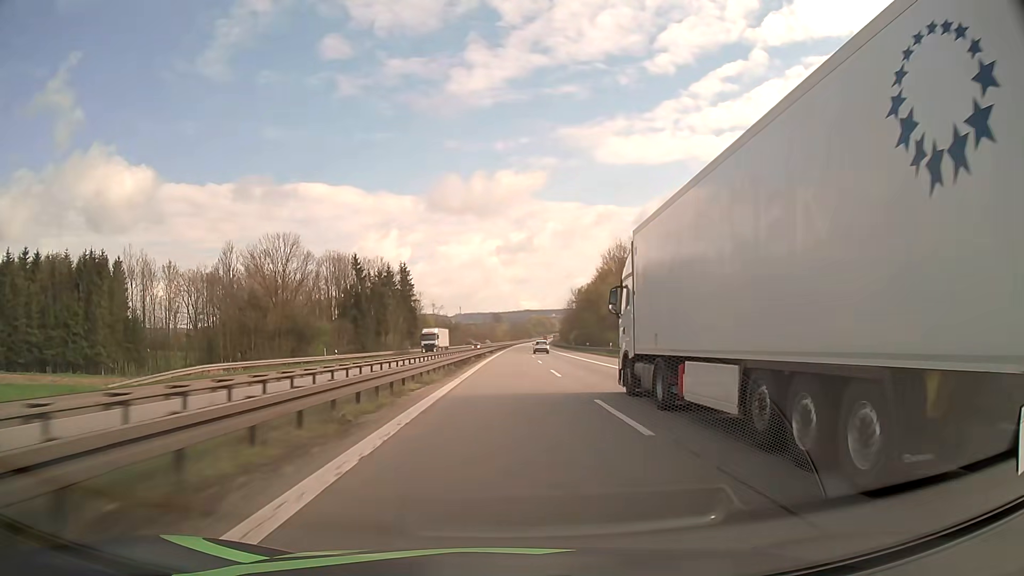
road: motorway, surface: asphalt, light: Day
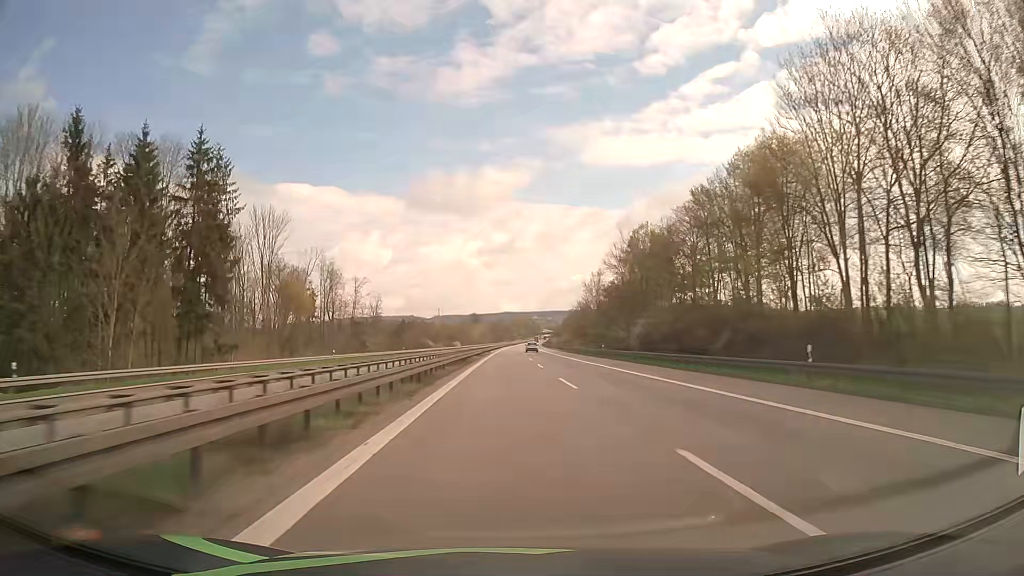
(+0.9, +98.1) m; +1°
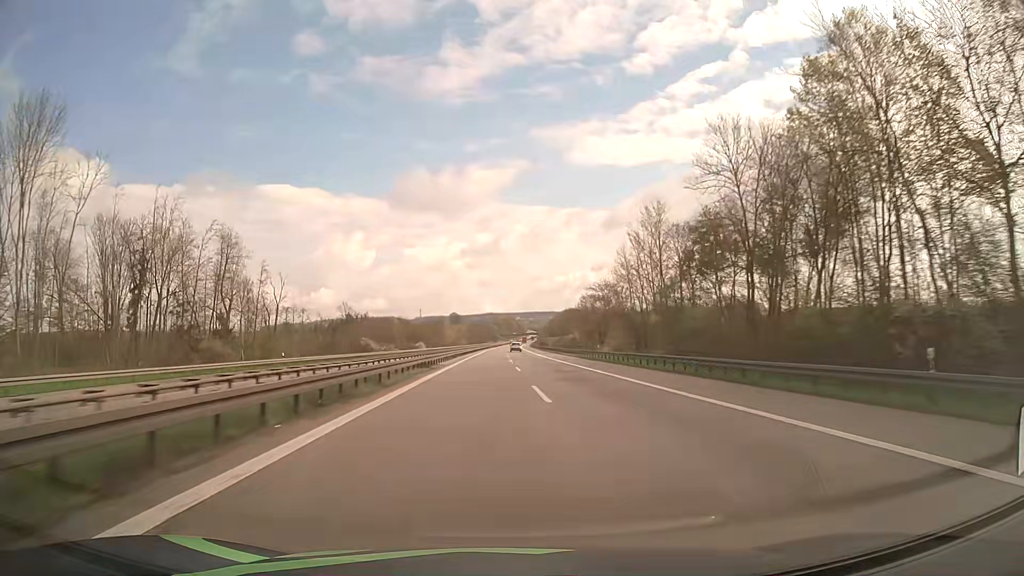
(+0.9, +59.2) m; +2°
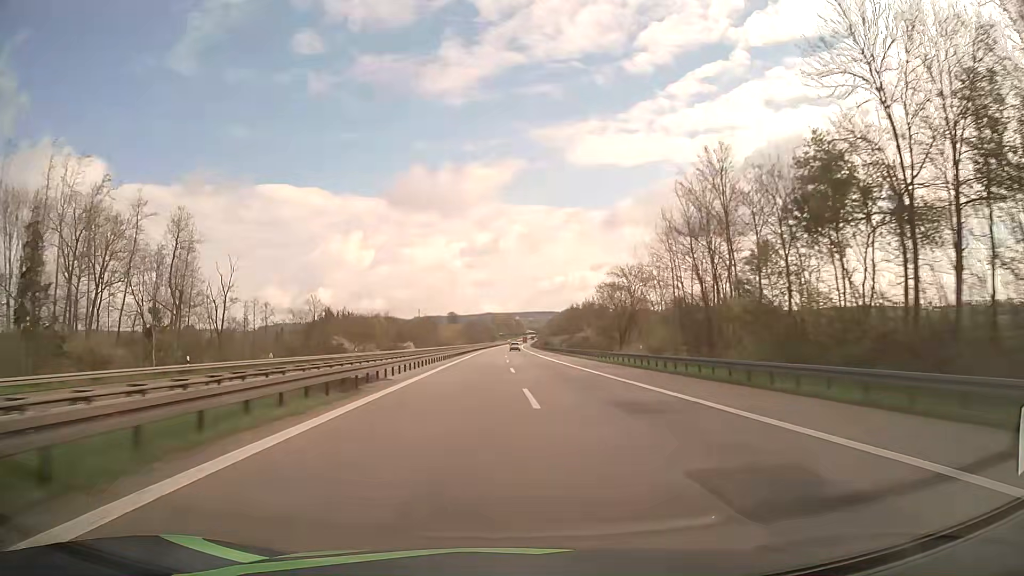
(0.0, +19.8) m; 0°
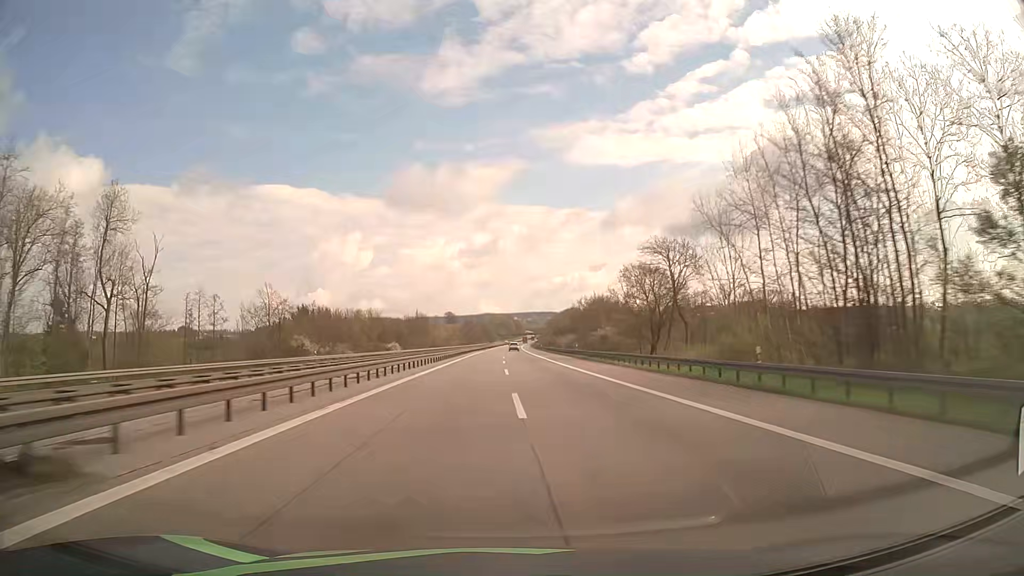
(0.0, +19.8) m; 0°
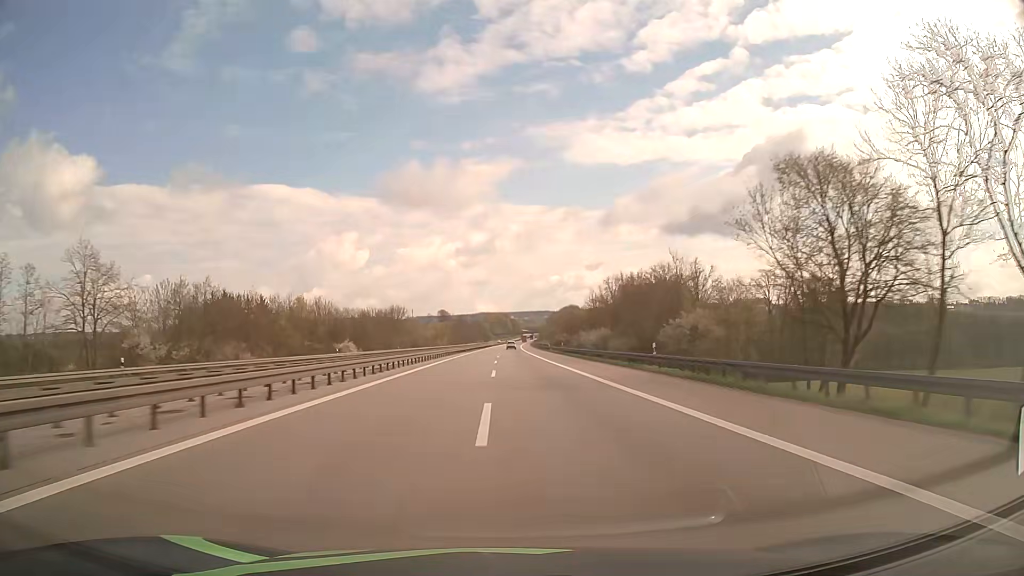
(+0.1, +39.8) m; 0°
